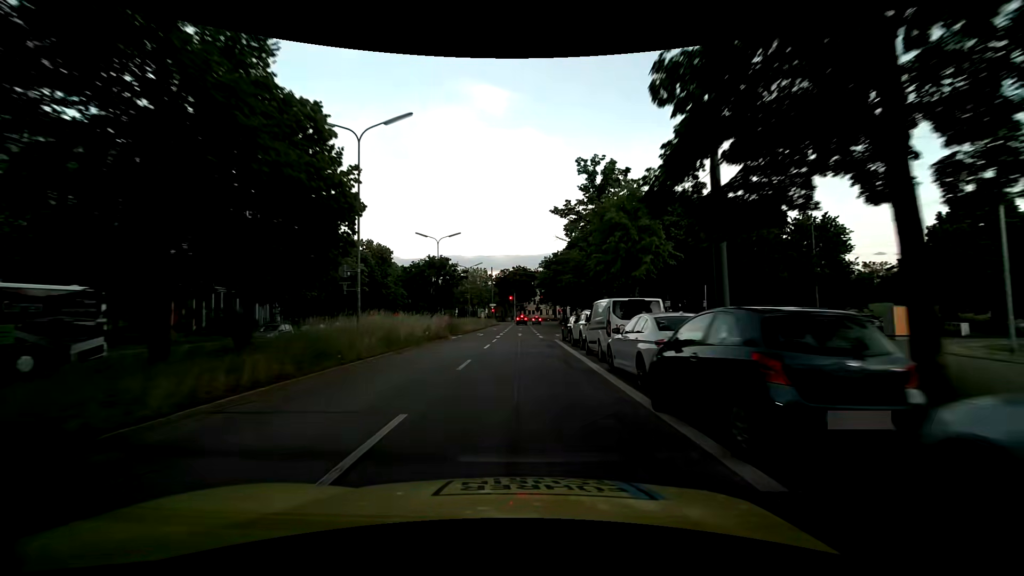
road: secondary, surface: asphalt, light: Day
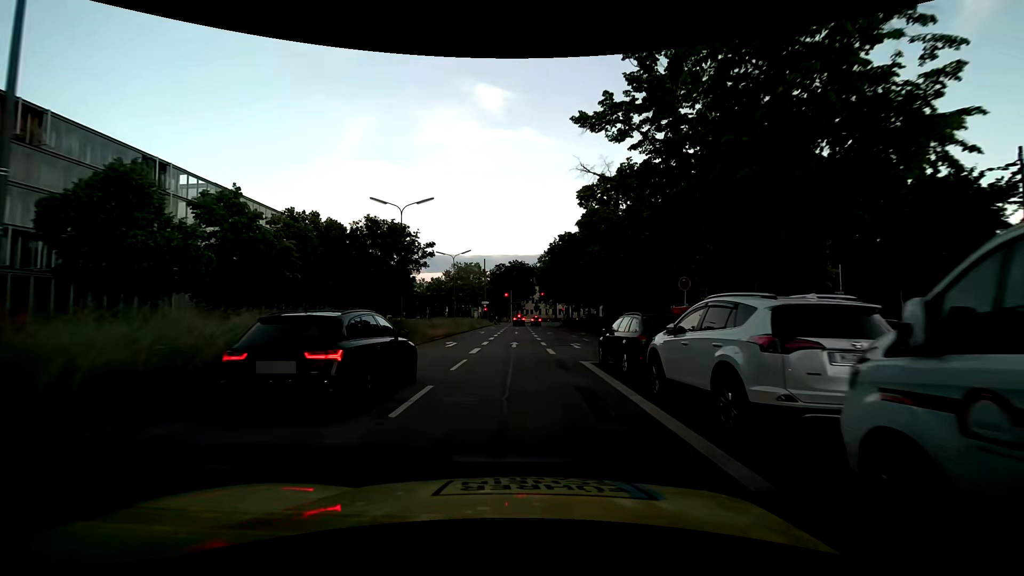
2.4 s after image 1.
(0.0, +15.4) m; 0°
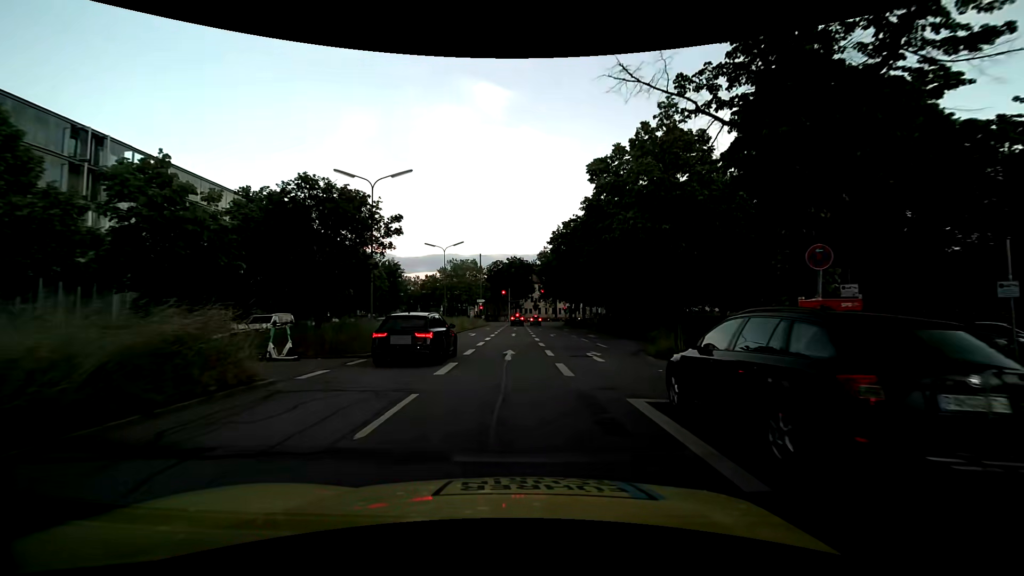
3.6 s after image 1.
(+0.1, +7.1) m; 0°
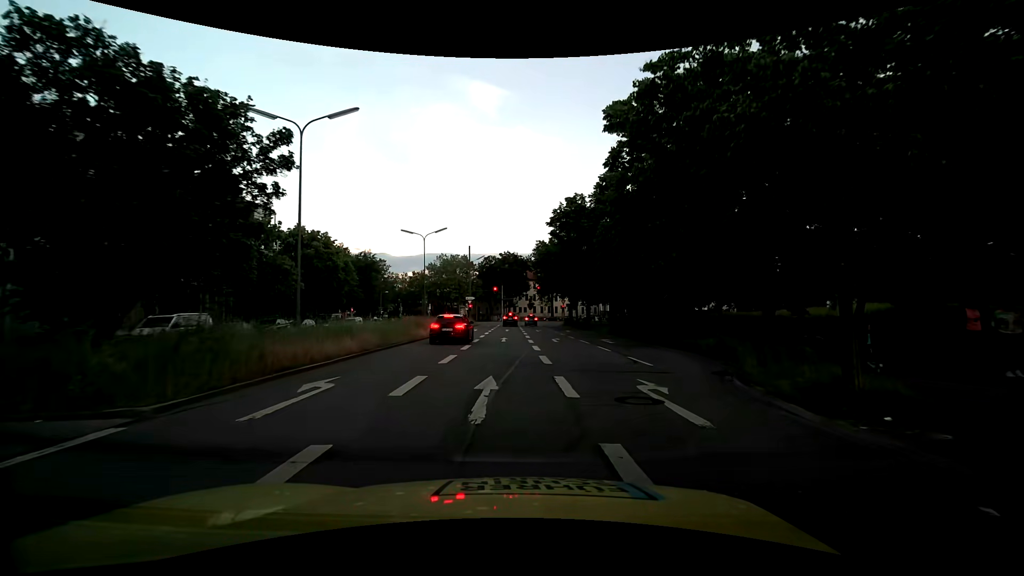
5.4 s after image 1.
(0.0, +9.2) m; +1°
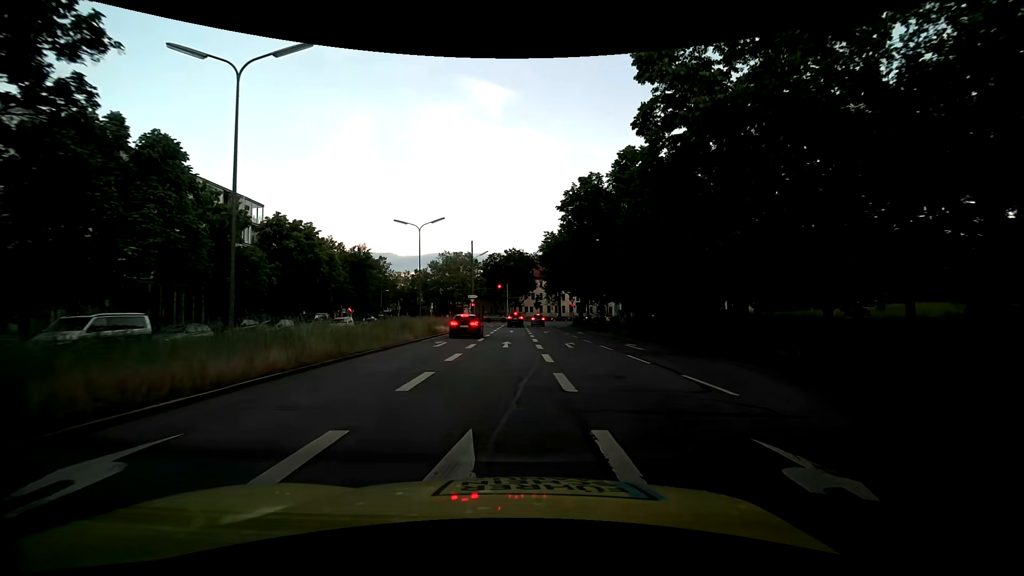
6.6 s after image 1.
(0.0, +5.3) m; 0°
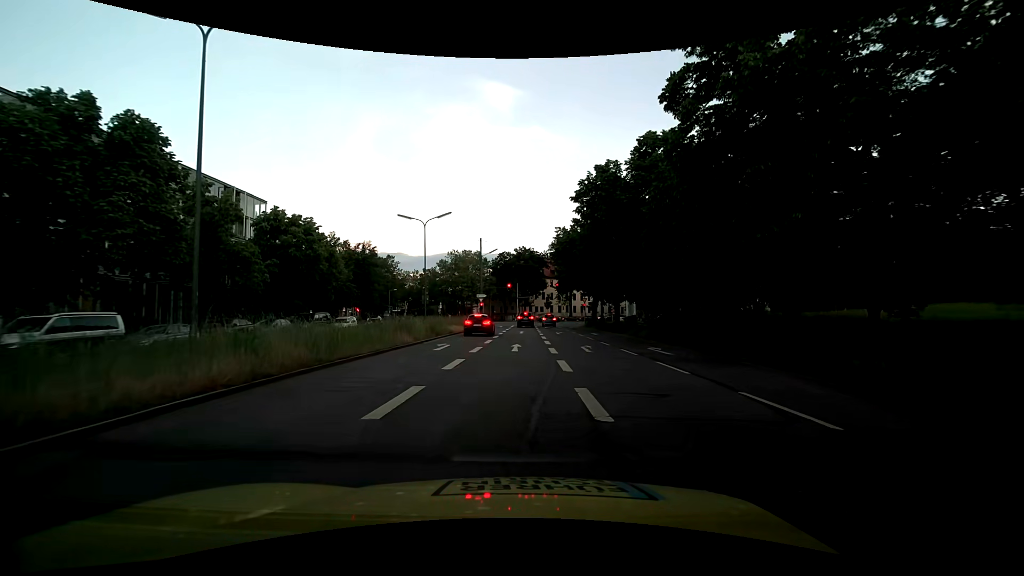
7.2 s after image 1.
(-0.1, +2.5) m; -1°
